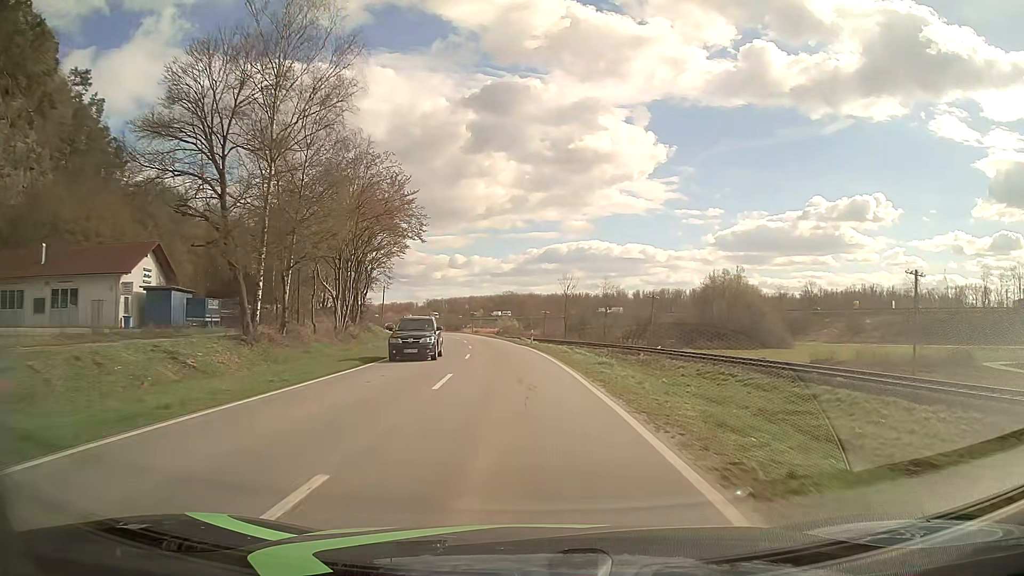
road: secondary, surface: asphalt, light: Day
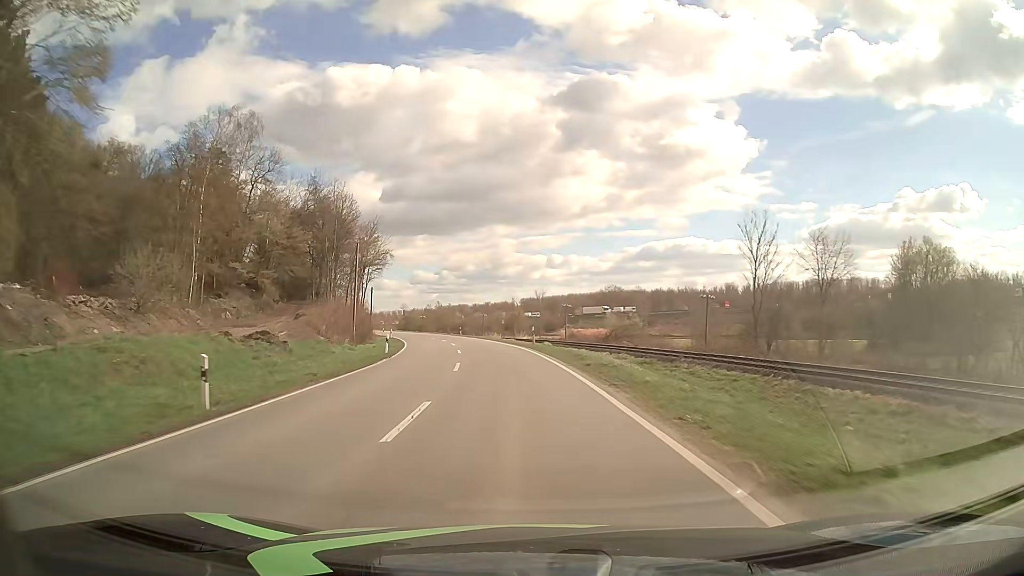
(-3.7, +54.9) m; -9°
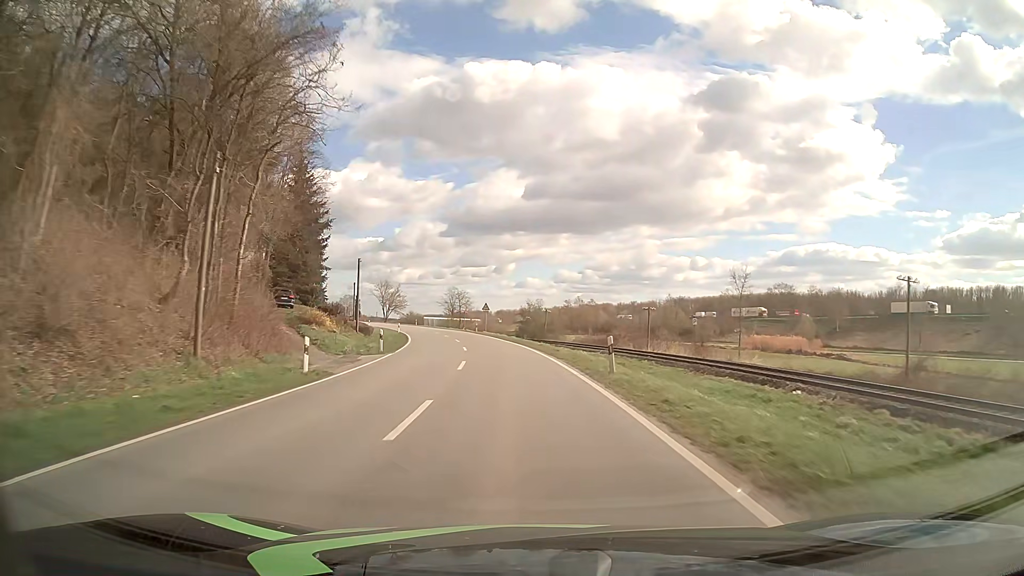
(-6.3, +60.6) m; -12°
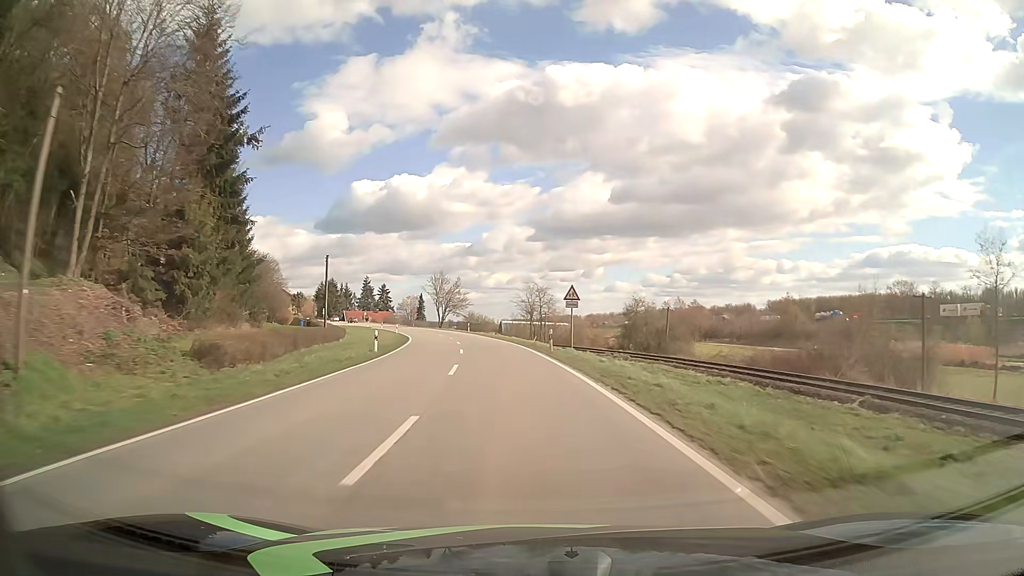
(-2.6, +38.8) m; -8°
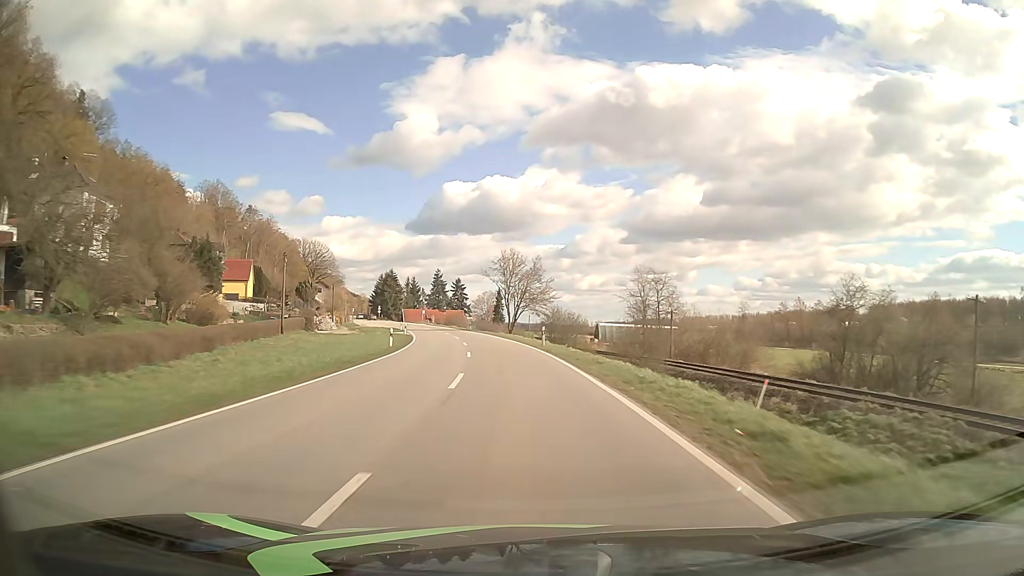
(-2.7, +40.1) m; -7°
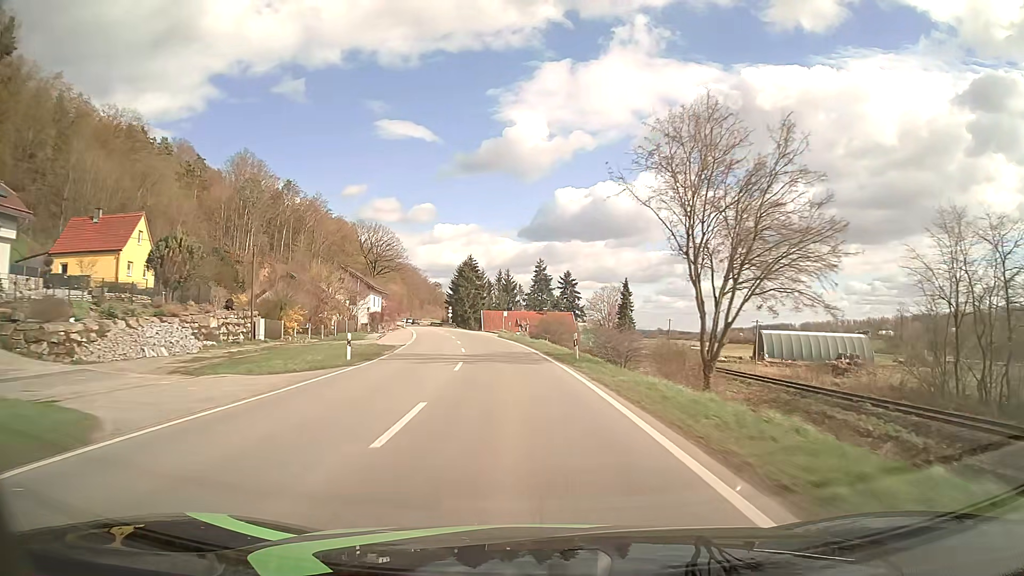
(-5.0, +55.3) m; -10°
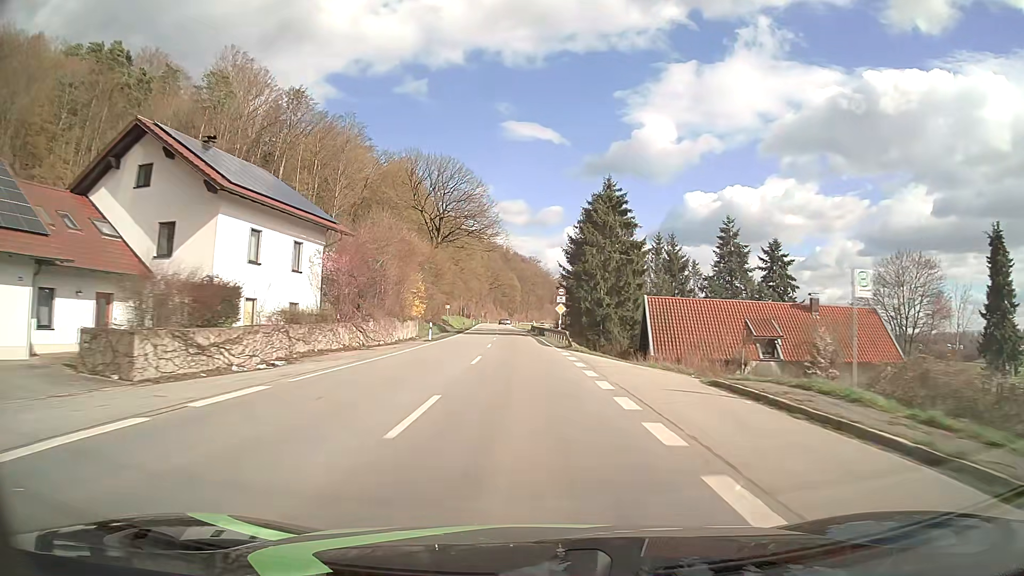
(-7.5, +72.1) m; -11°
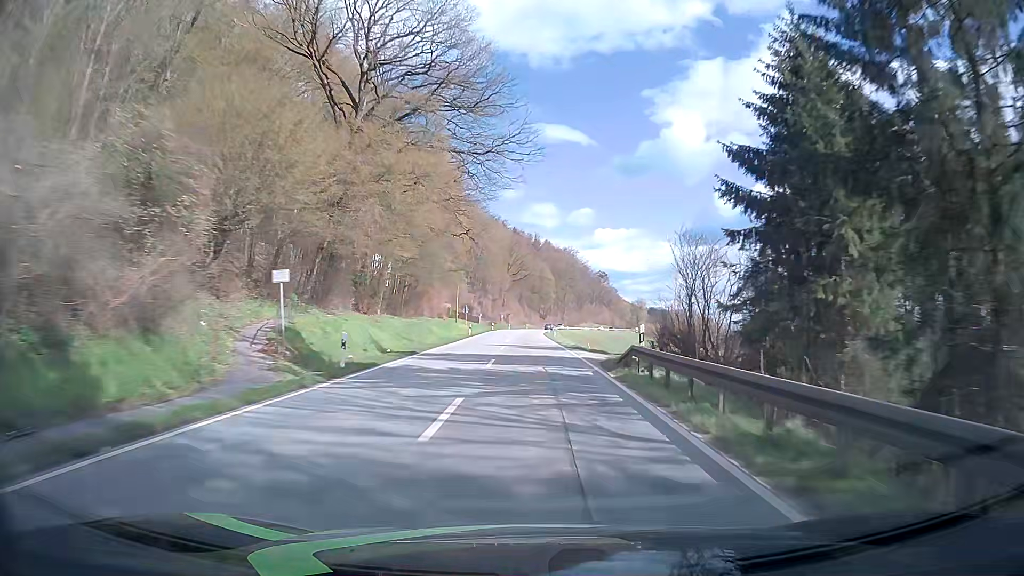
(-2.2, +60.8) m; -3°
(0, +10) (0, +20) (0, +30) (0, +40) (0, +50) (-1, +60) (-1, +70) (-1, +80) (-1, +90) (-1, +100) m
